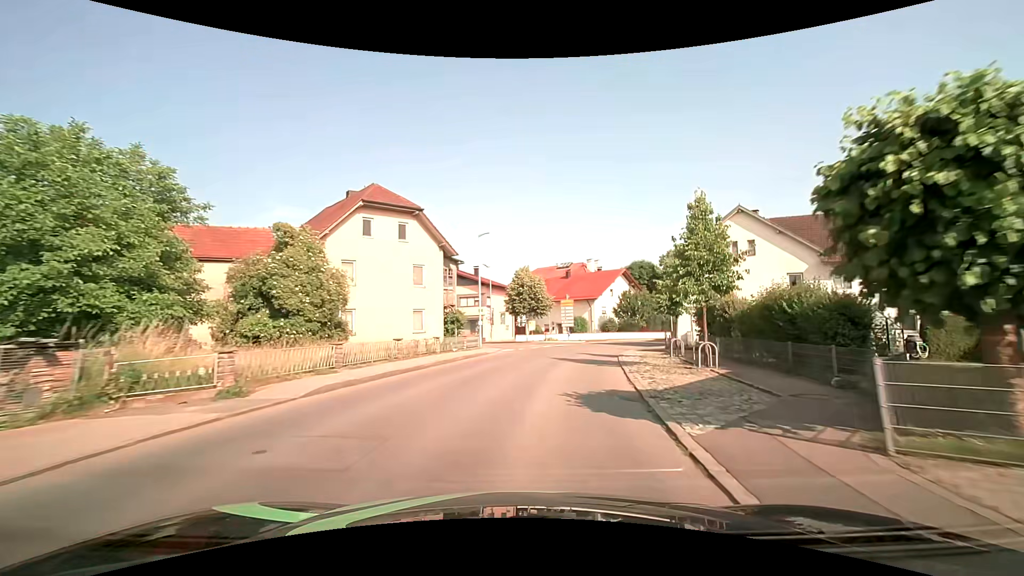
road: secondary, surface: asphalt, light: Day
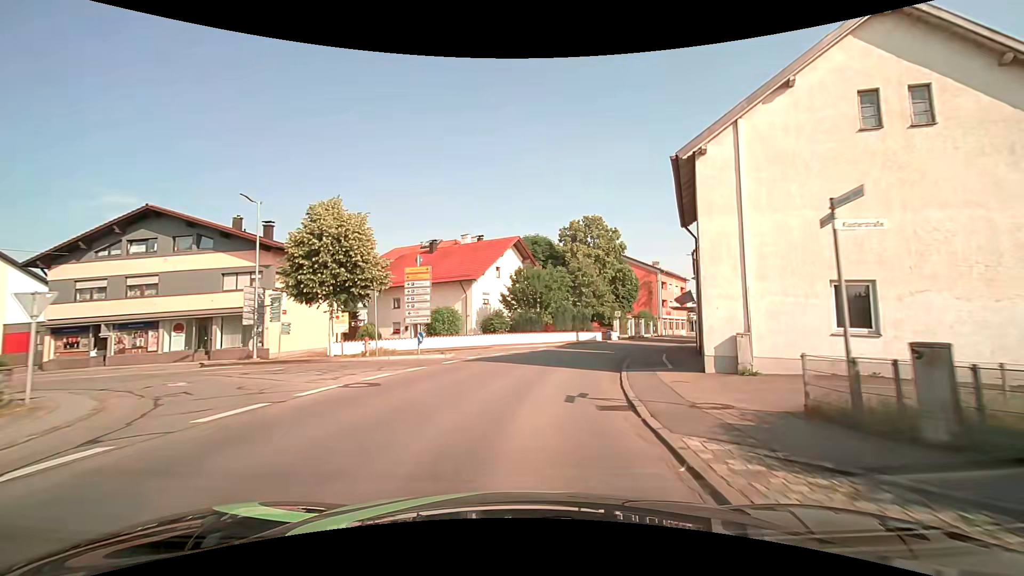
(+3.3, +26.8) m; +14°
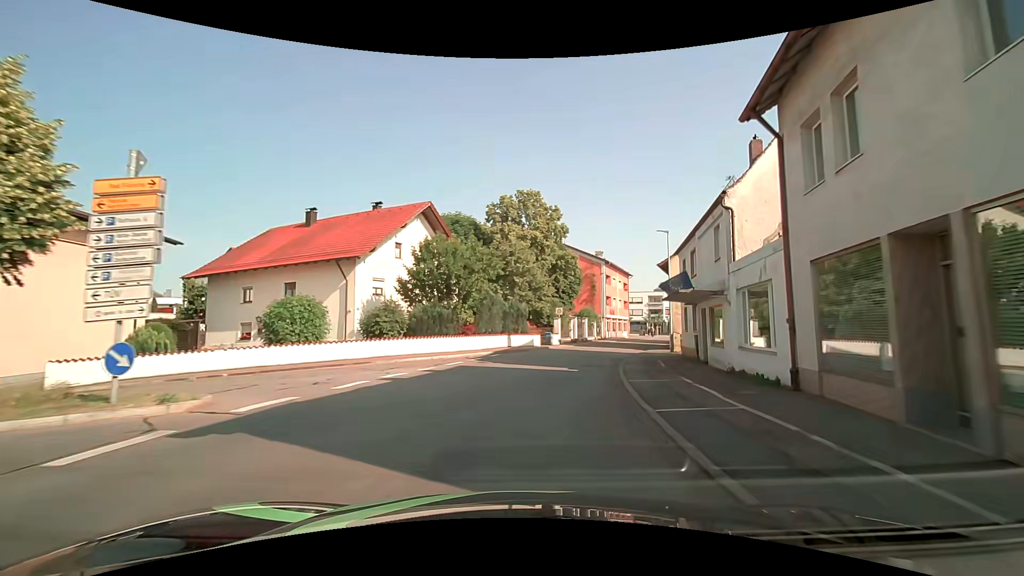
(+0.9, +13.7) m; +7°
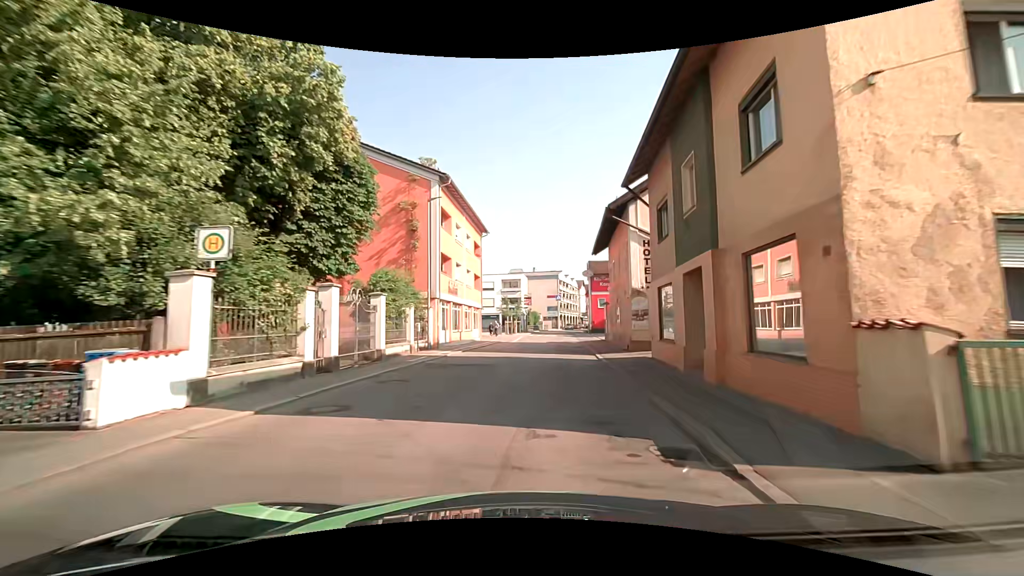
(+6.5, +34.1) m; +19°
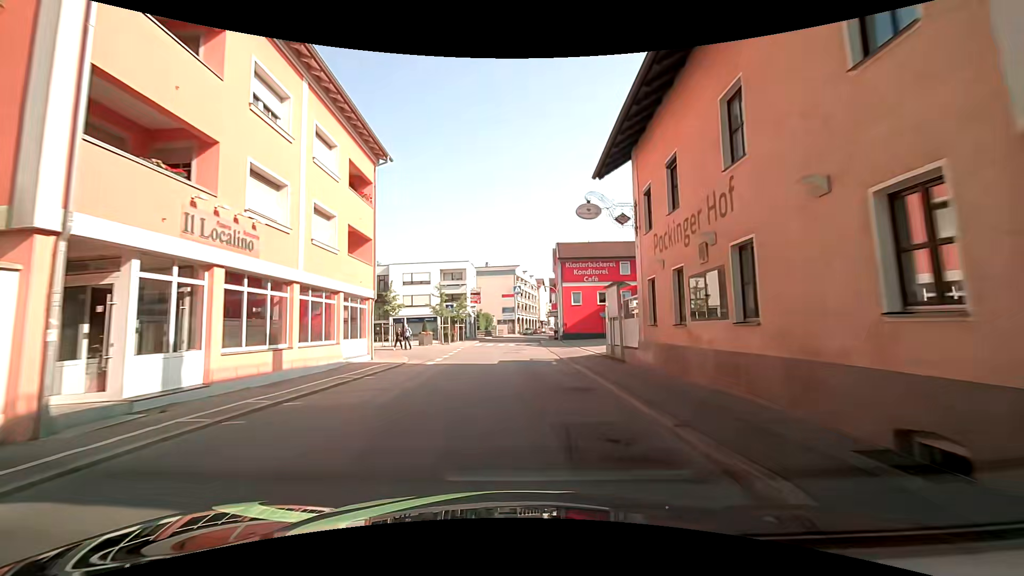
(+1.3, +20.5) m; +7°
